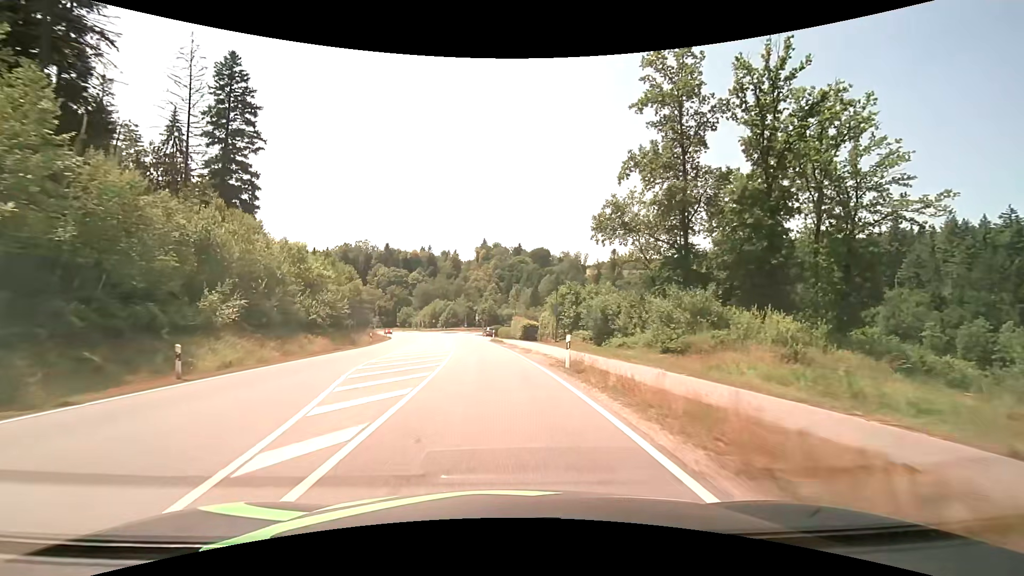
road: secondary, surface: asphalt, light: Day
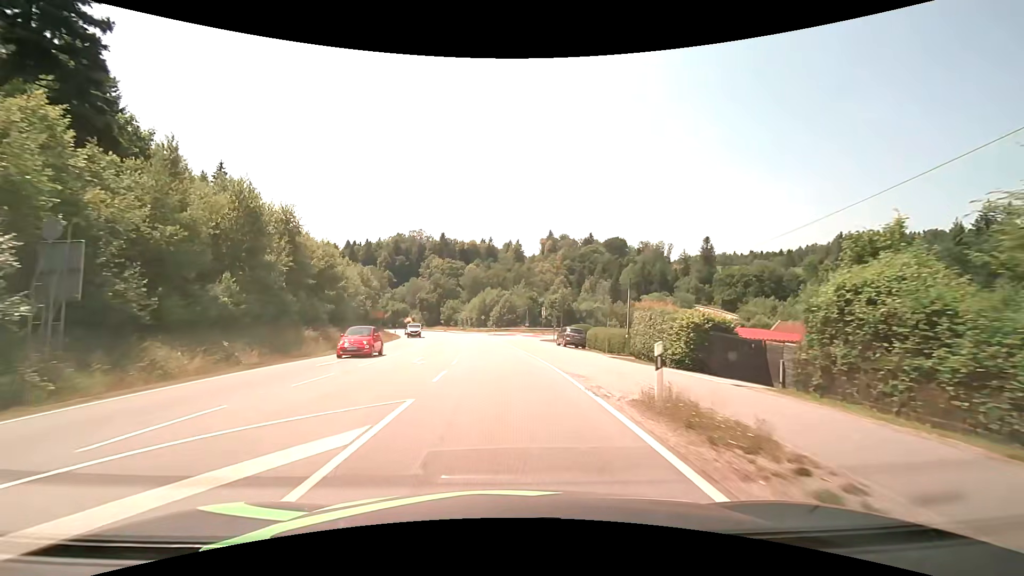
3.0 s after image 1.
(-2.7, +41.5) m; -8°
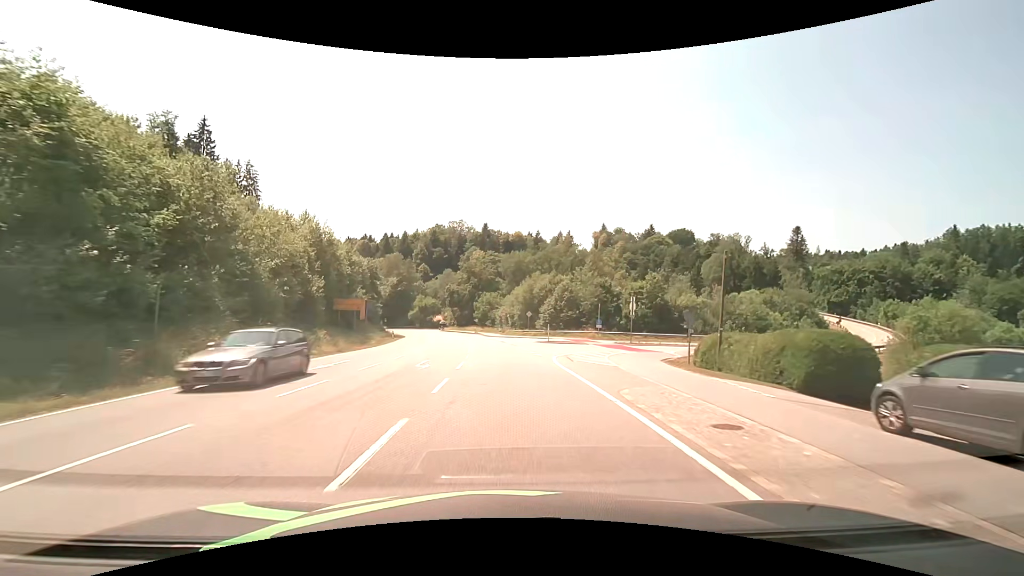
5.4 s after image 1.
(-1.4, +32.4) m; -5°
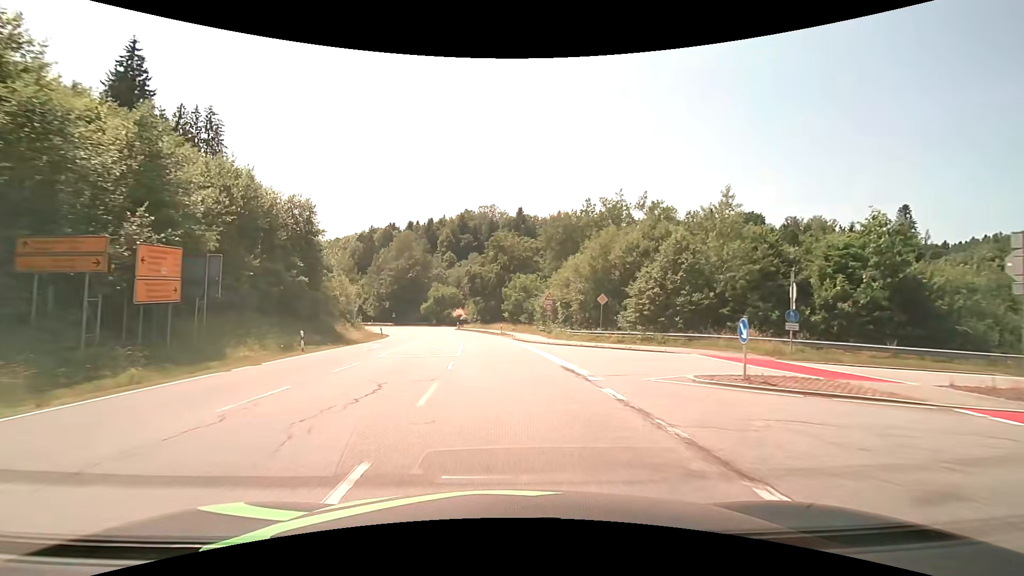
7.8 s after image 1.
(-1.0, +32.6) m; -3°
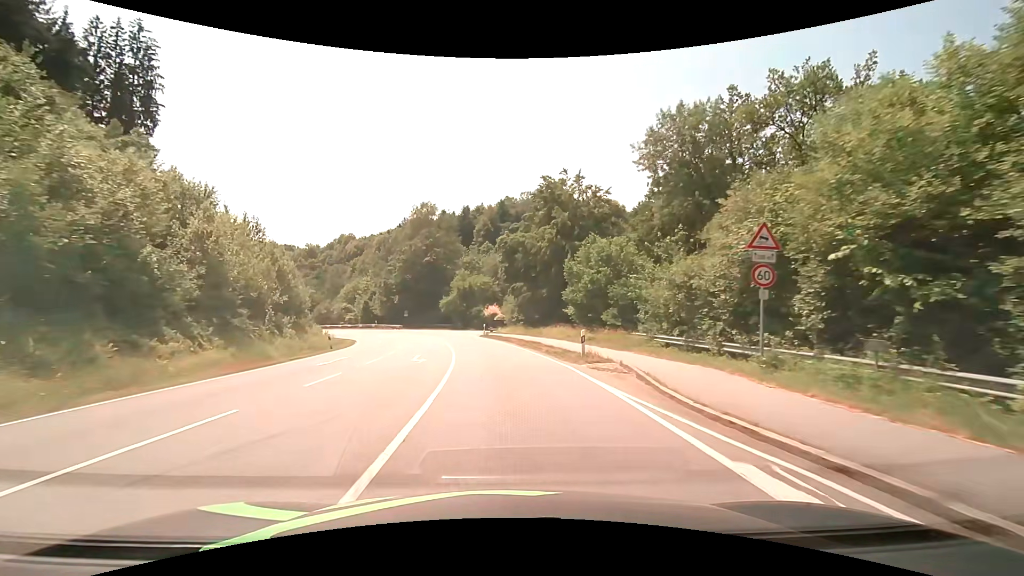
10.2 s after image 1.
(-1.8, +32.1) m; -6°
(0, +10) (-1, +20) (-2, +30) (-3, +40) (-6, +49) (-9, +59) (-14, +68) (-19, +76) (-25, +84) (-32, +92) m
